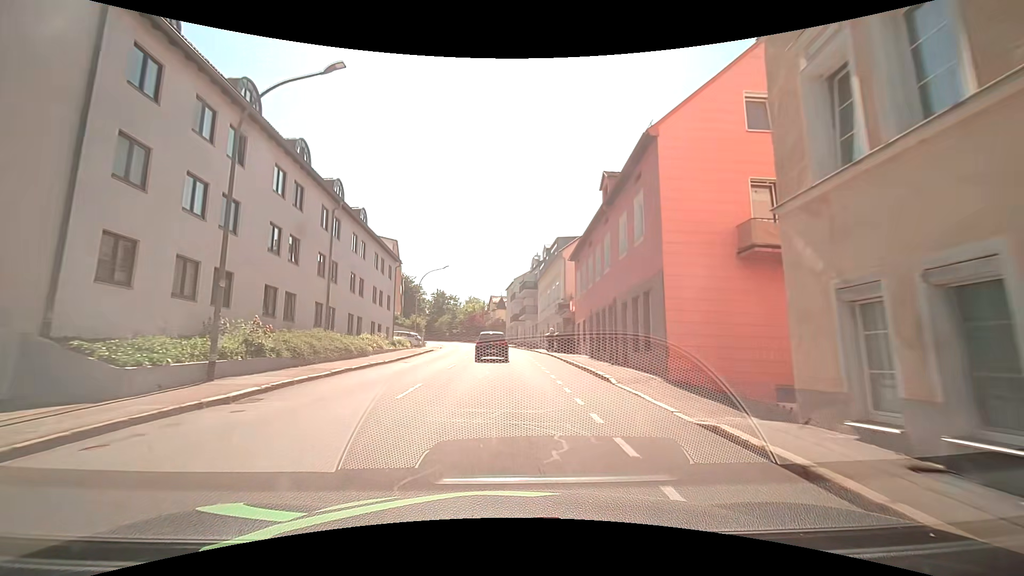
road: tertiary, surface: asphalt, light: Day
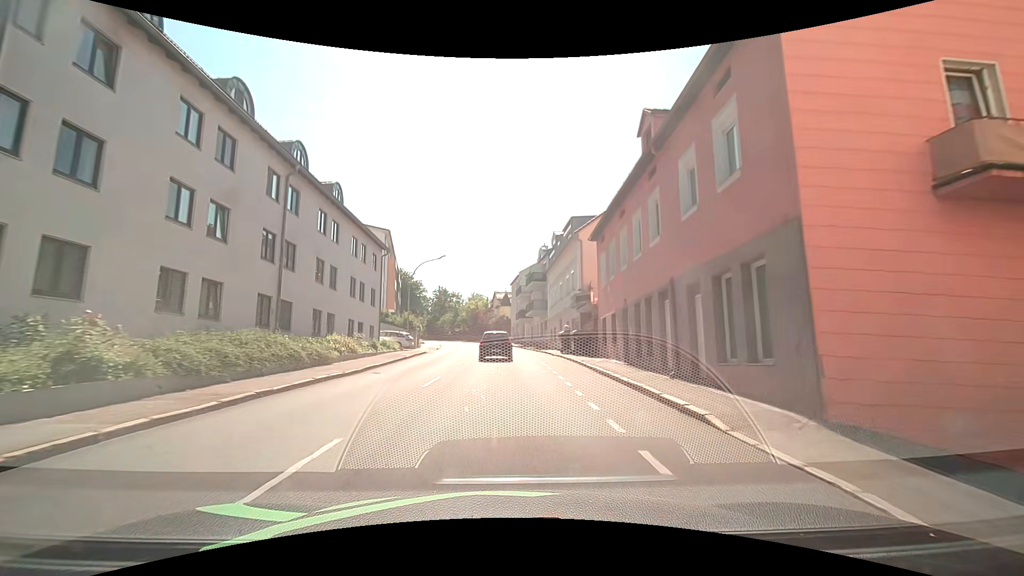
(-0.1, +6.8) m; -1°
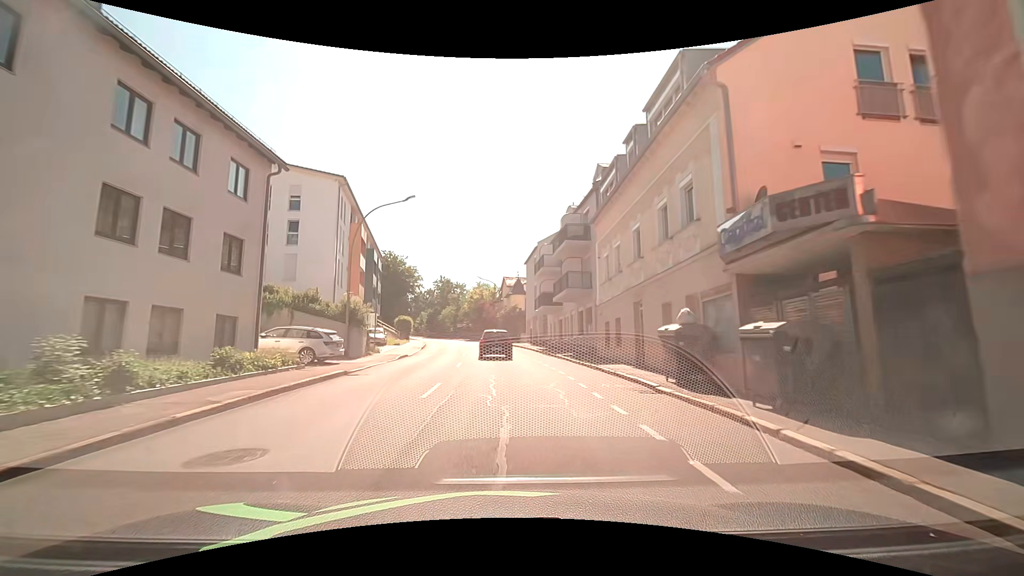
(-0.3, +20.6) m; -1°
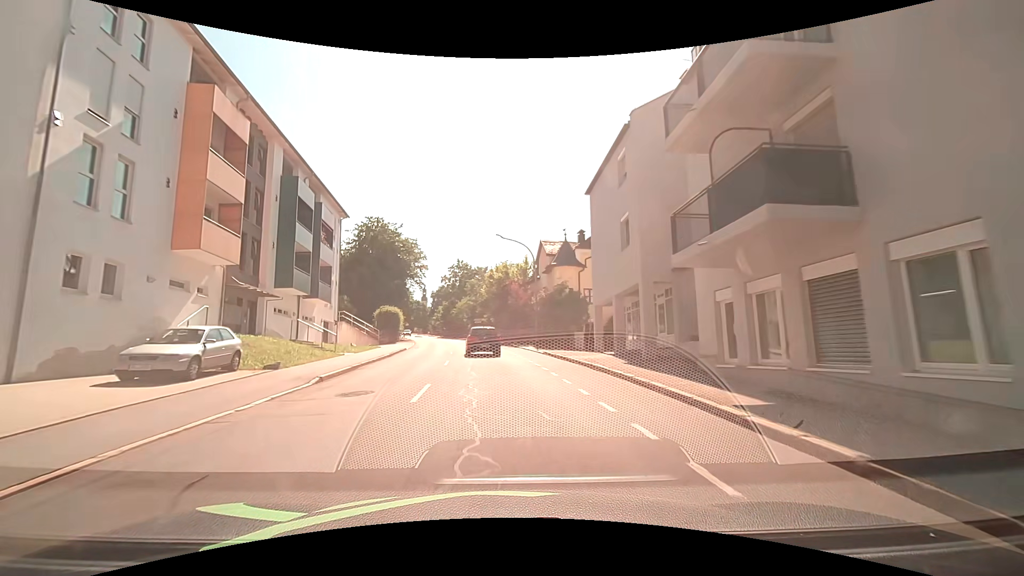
(-1.0, +28.1) m; -3°
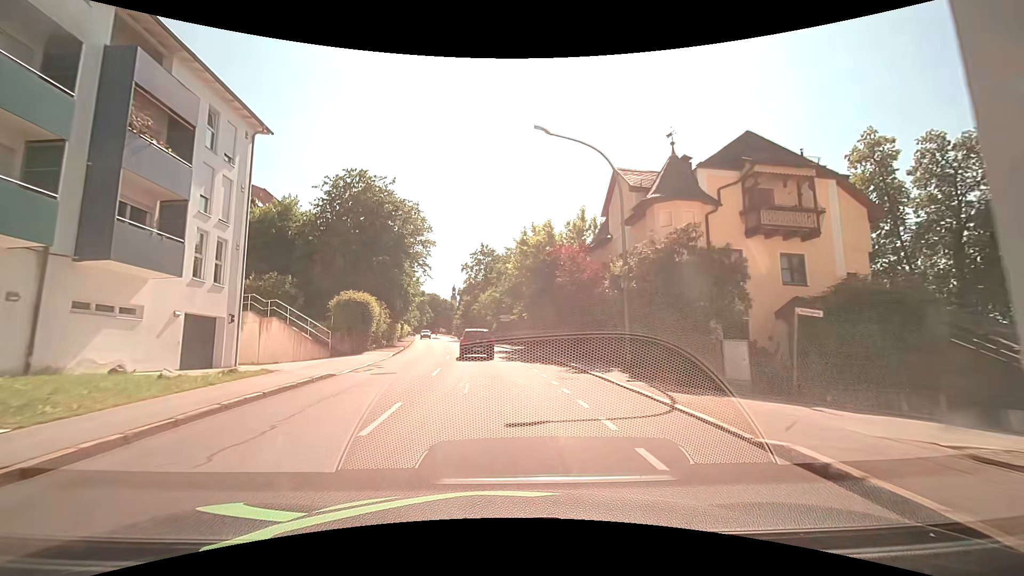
(-1.0, +21.1) m; -4°
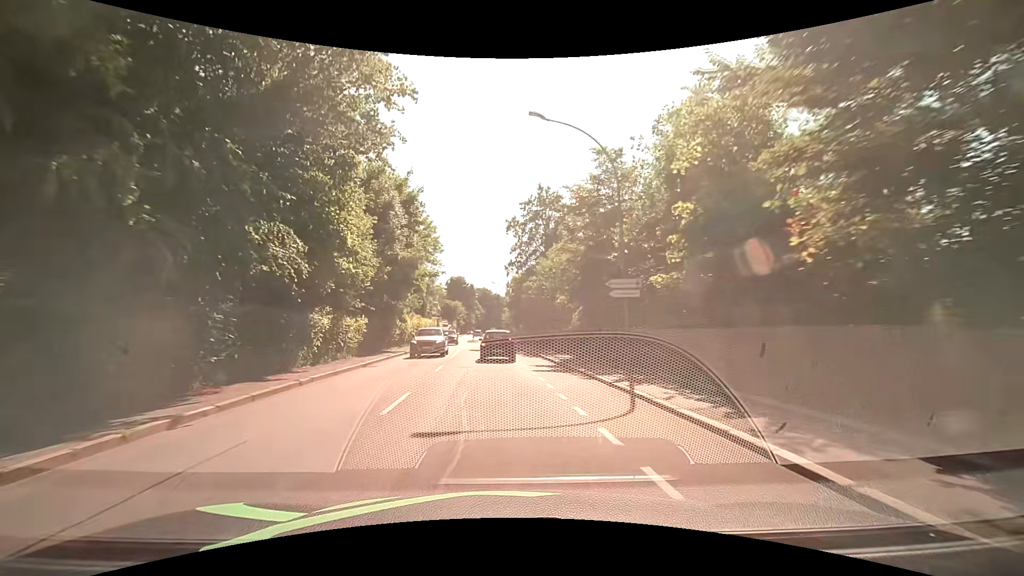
(-2.0, +34.6) m; -6°
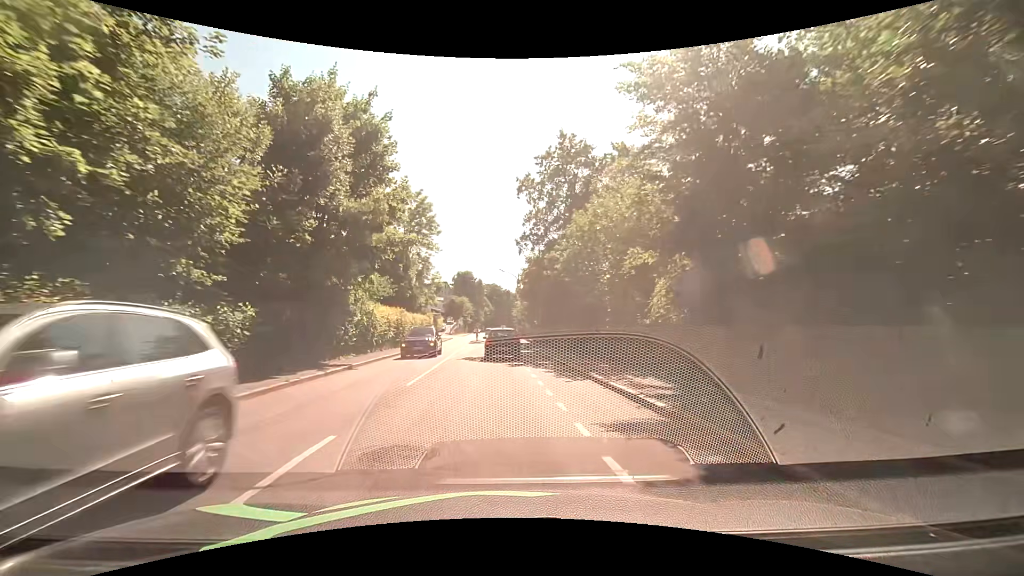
(-0.2, +13.6) m; -1°
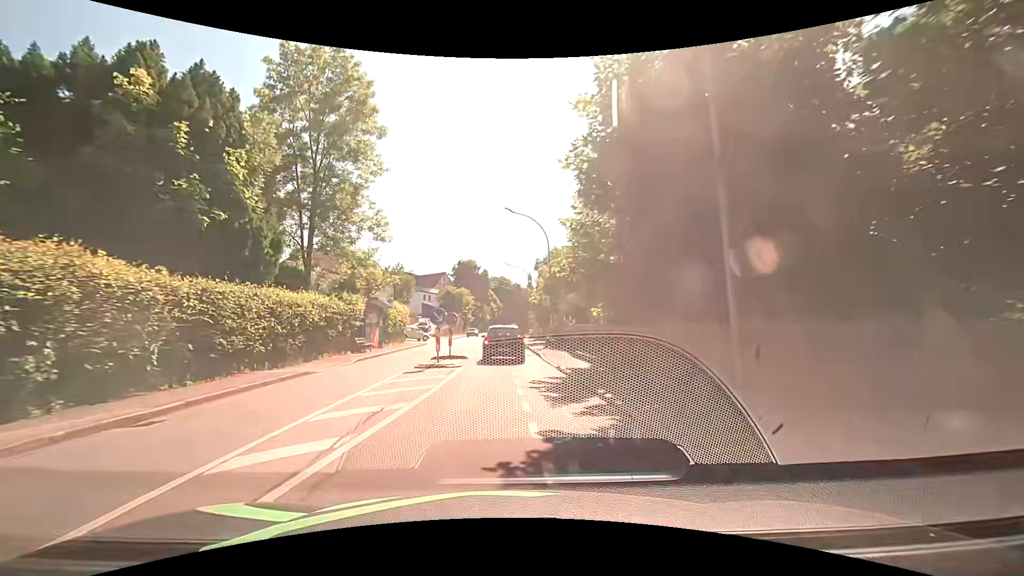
(-0.5, +32.3) m; -1°
(0, +10) (-1, +20) (-1, +30) (-1, +40) (-2, +50) (-3, +60) (-3, +70) (-4, +80) (-4, +90) (-5, +100) m
